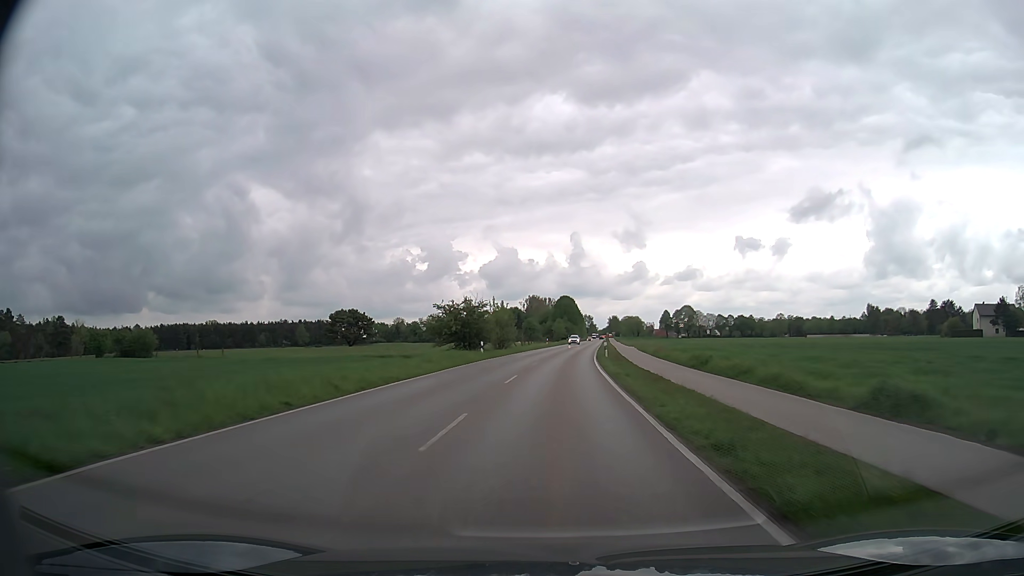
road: secondary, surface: asphalt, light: Day
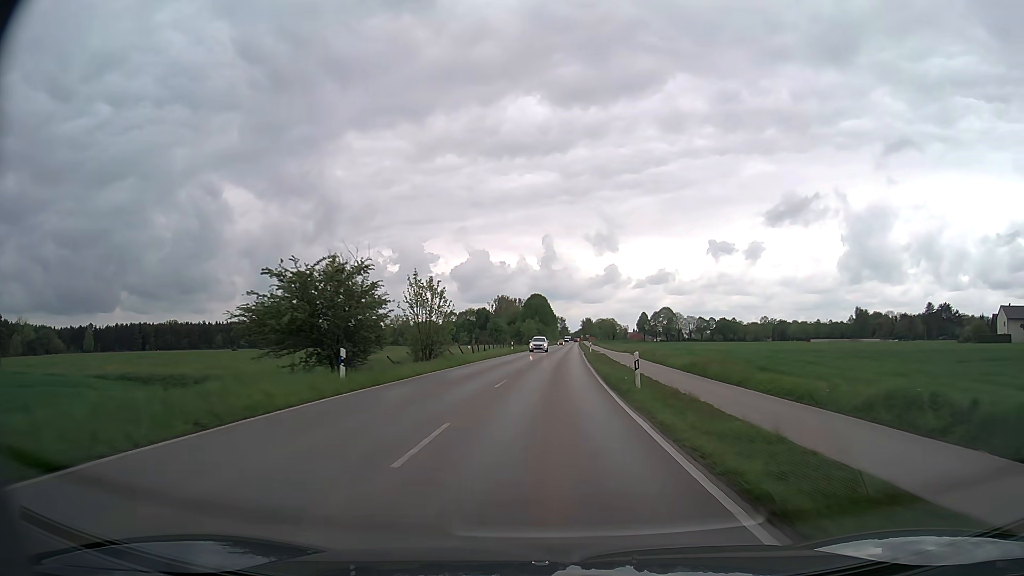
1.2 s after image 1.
(+0.6, +25.0) m; +2°
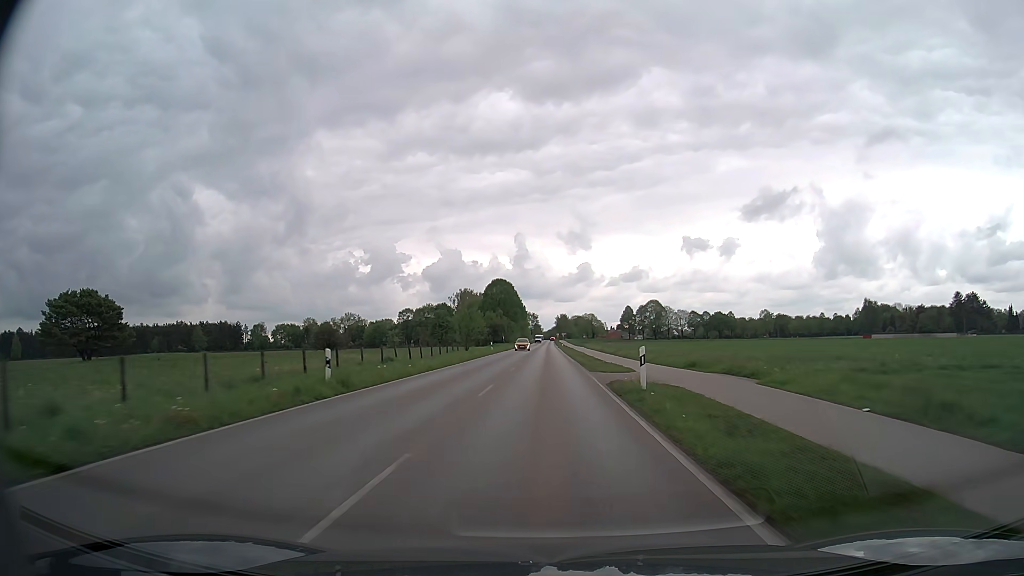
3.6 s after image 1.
(+1.5, +51.1) m; +2°
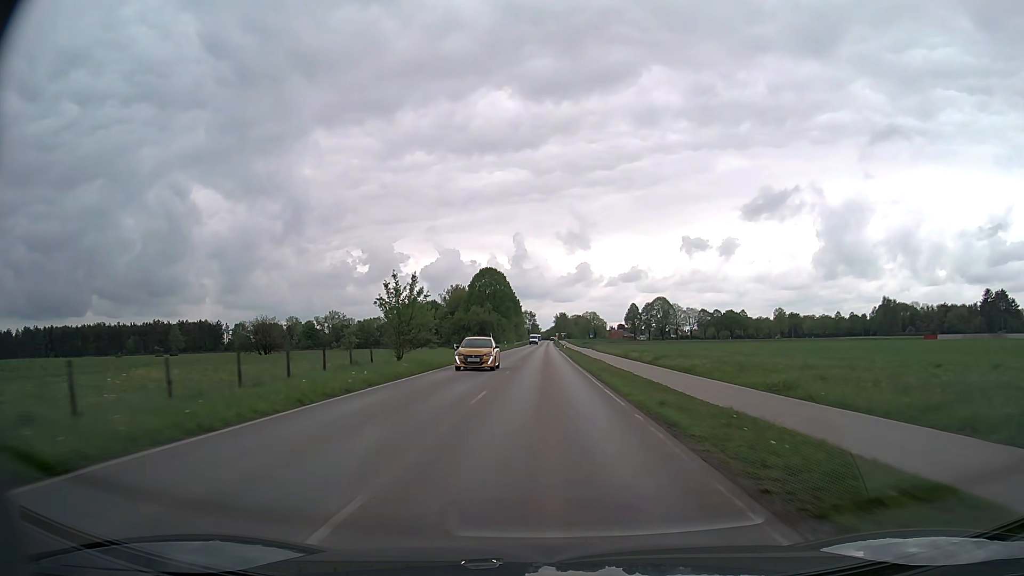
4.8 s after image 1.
(0.0, +26.0) m; 0°
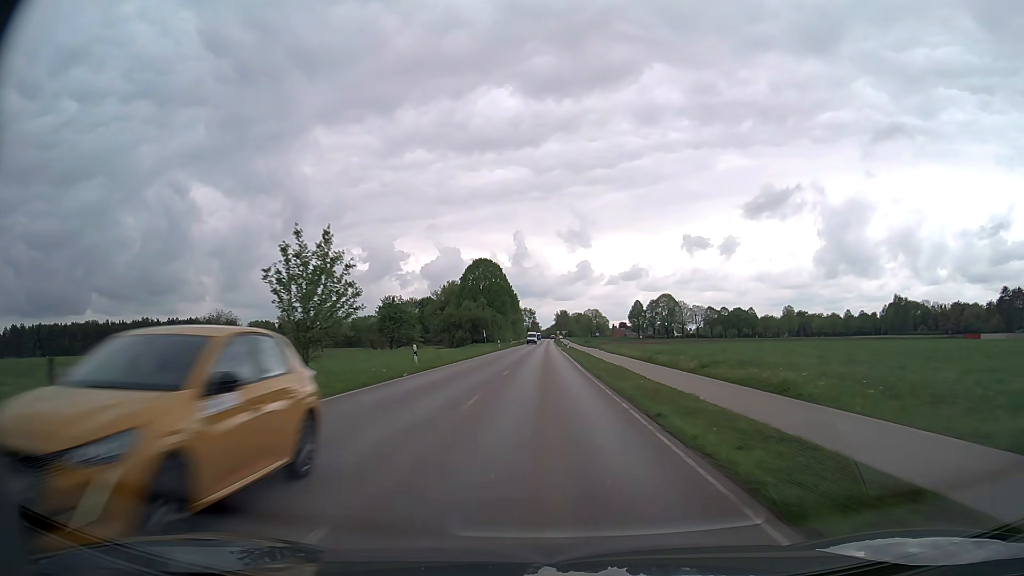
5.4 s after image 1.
(0.0, +13.0) m; 0°
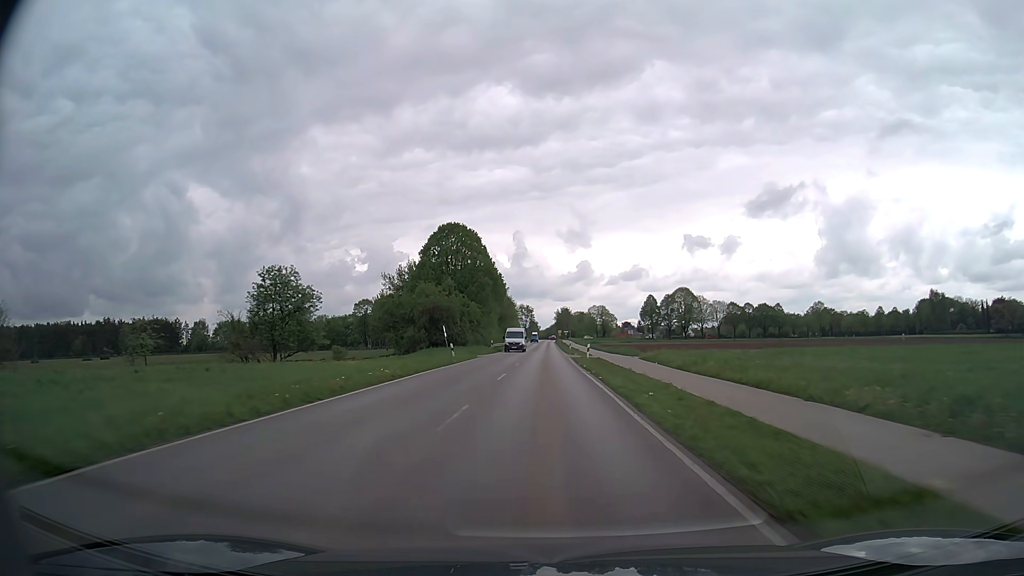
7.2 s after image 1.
(0.0, +38.9) m; 0°
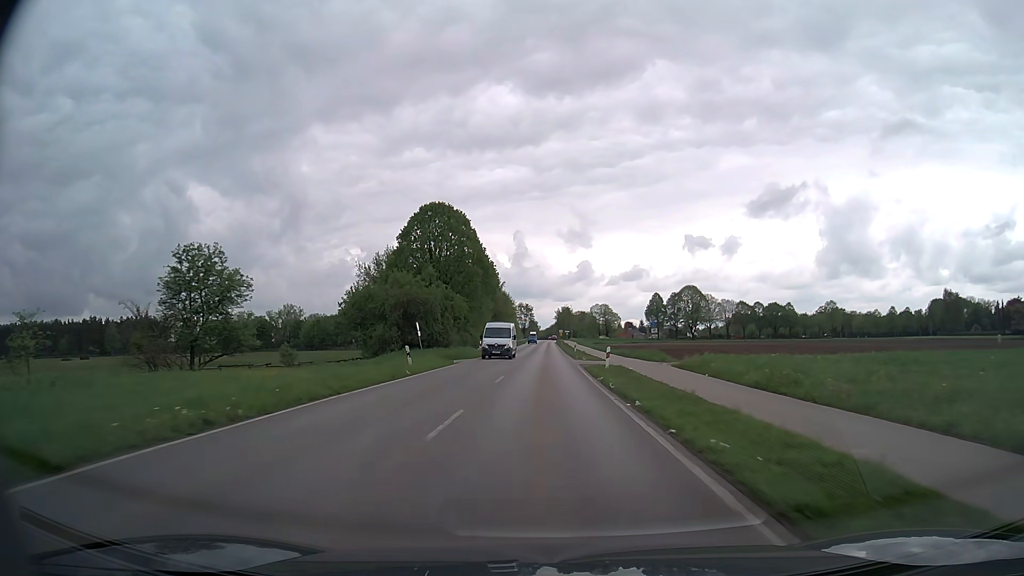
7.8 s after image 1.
(0.0, +12.9) m; 0°
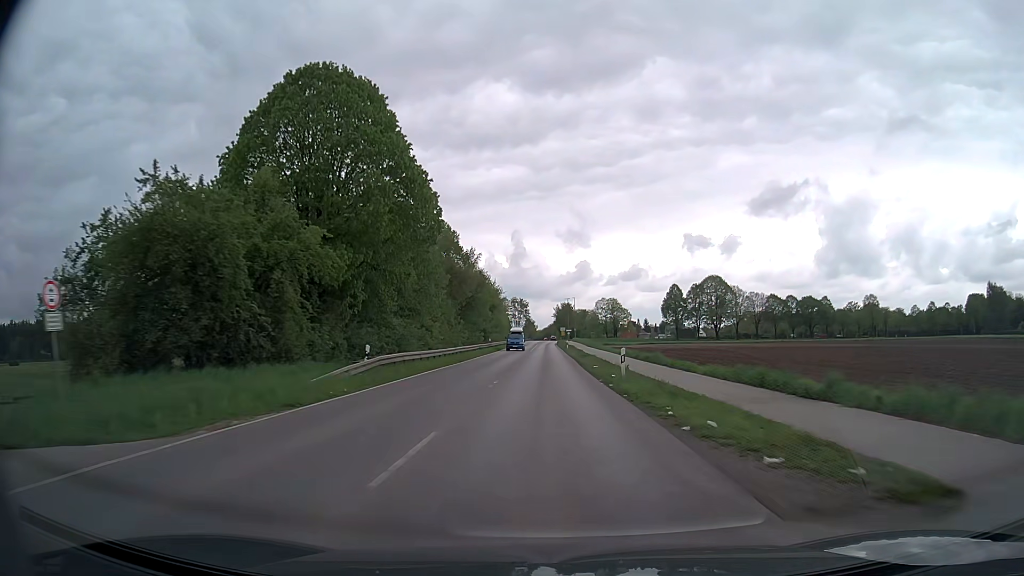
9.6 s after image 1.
(0.0, +38.7) m; 0°
(0, +10) (0, +20) (0, +30) (0, +40) (0, +50) (0, +60) (0, +70) (0, +80) (0, +90) (0, +100) m
